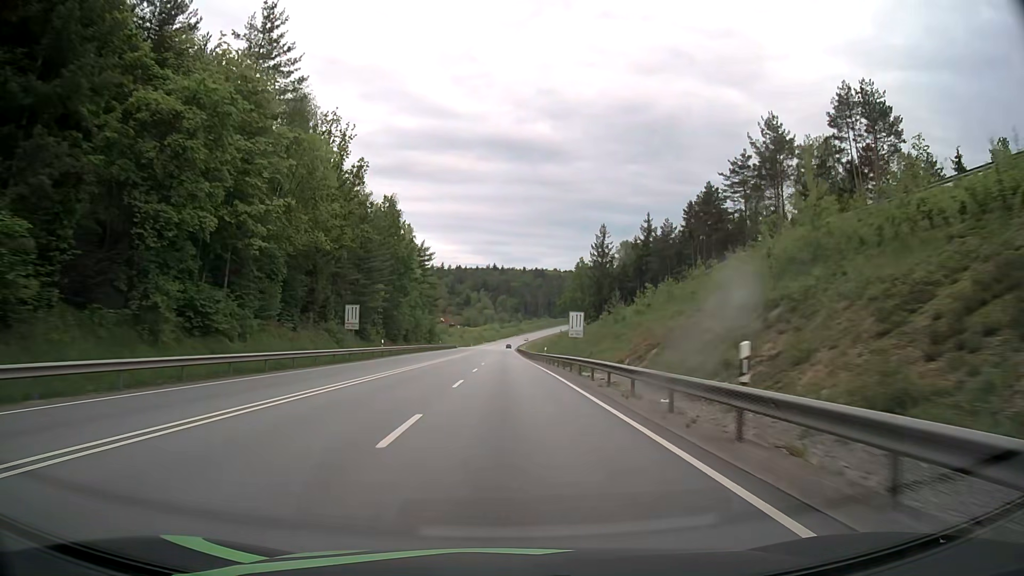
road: primary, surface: asphalt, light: Day
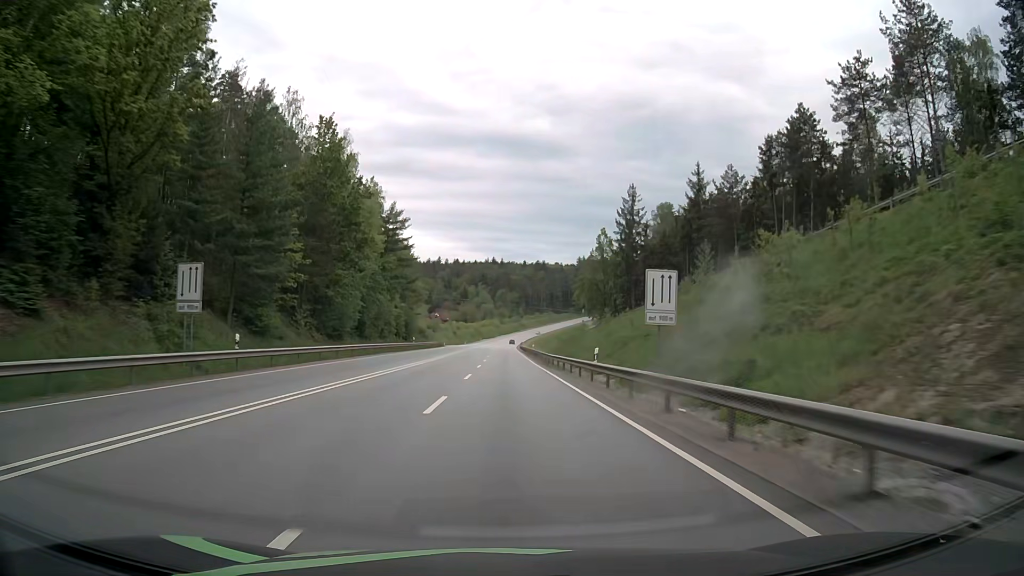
(-0.1, +31.6) m; 0°
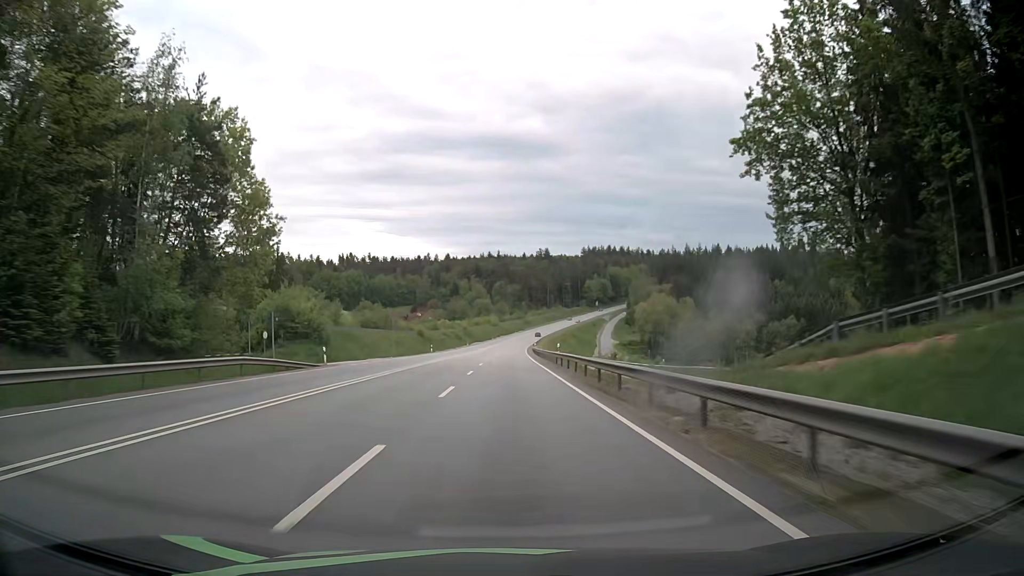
(-0.2, +79.1) m; 0°
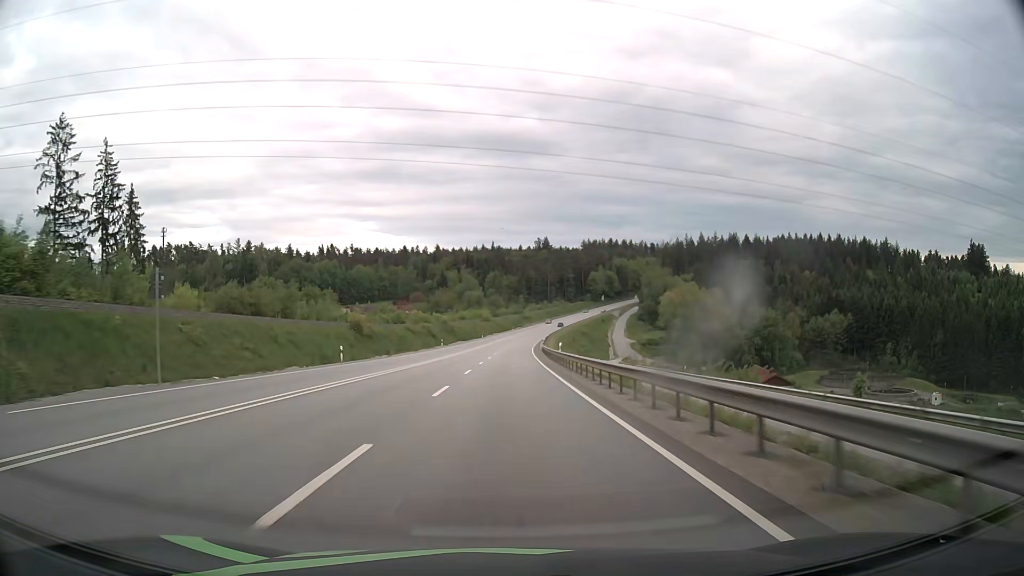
(+0.3, +47.5) m; +1°
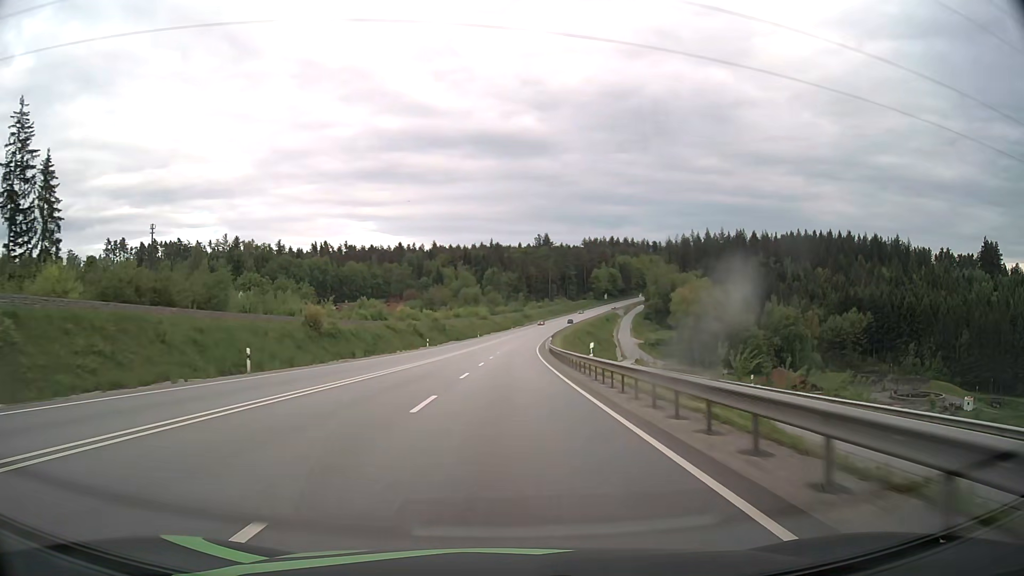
(0.0, +15.8) m; 0°
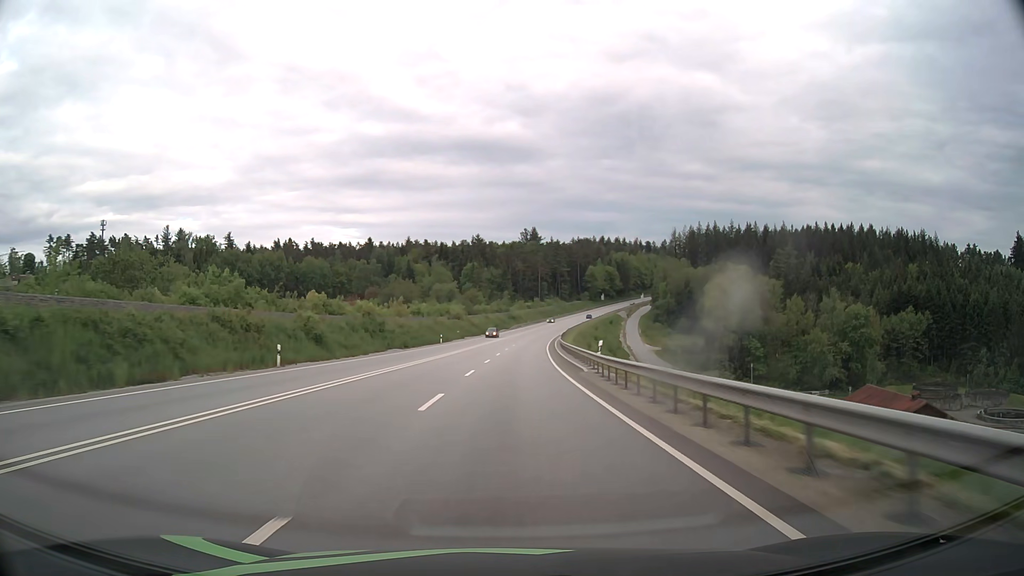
(+0.5, +47.5) m; +1°
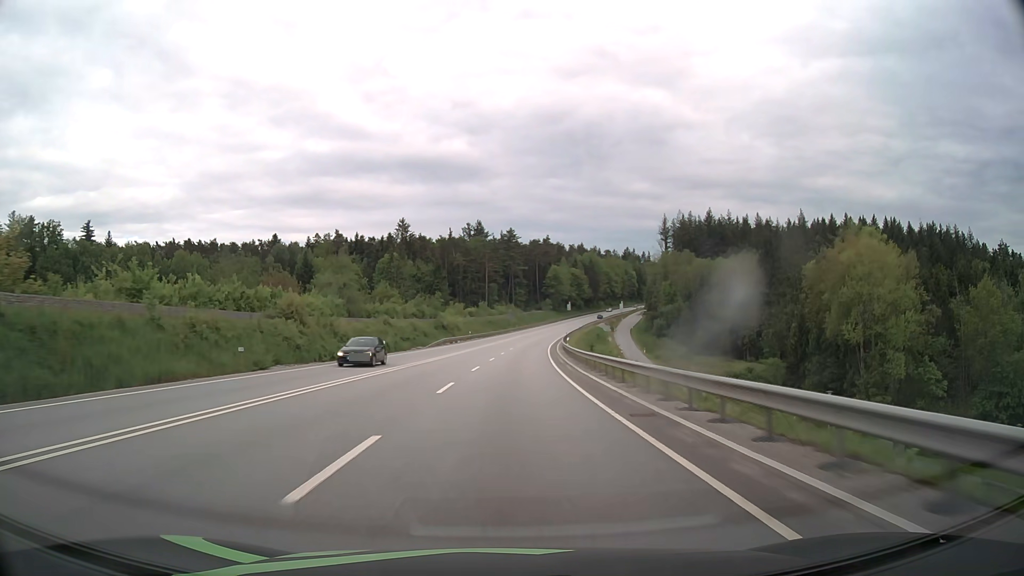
(+2.8, +78.7) m; +5°
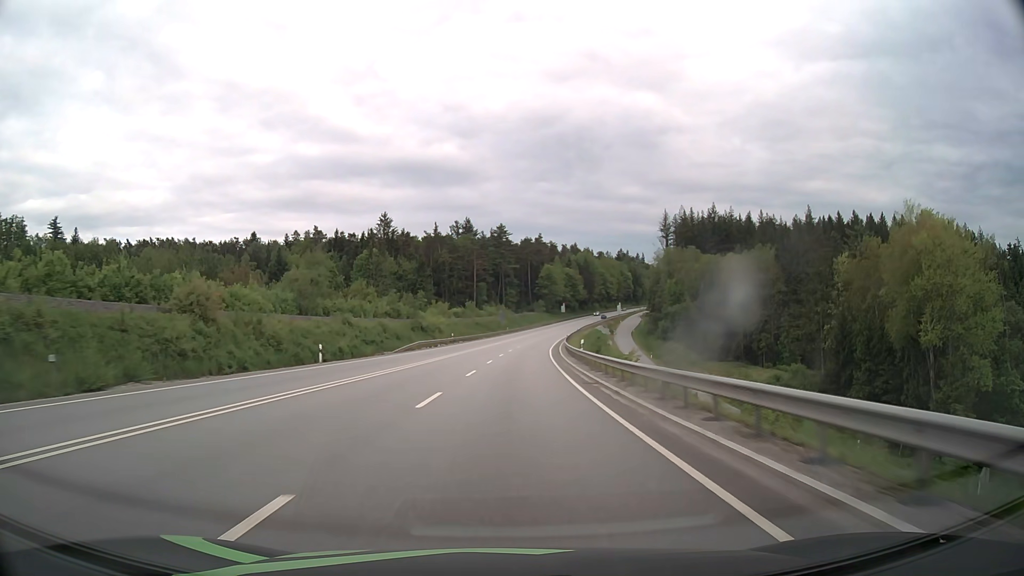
(+0.1, +15.7) m; +1°
